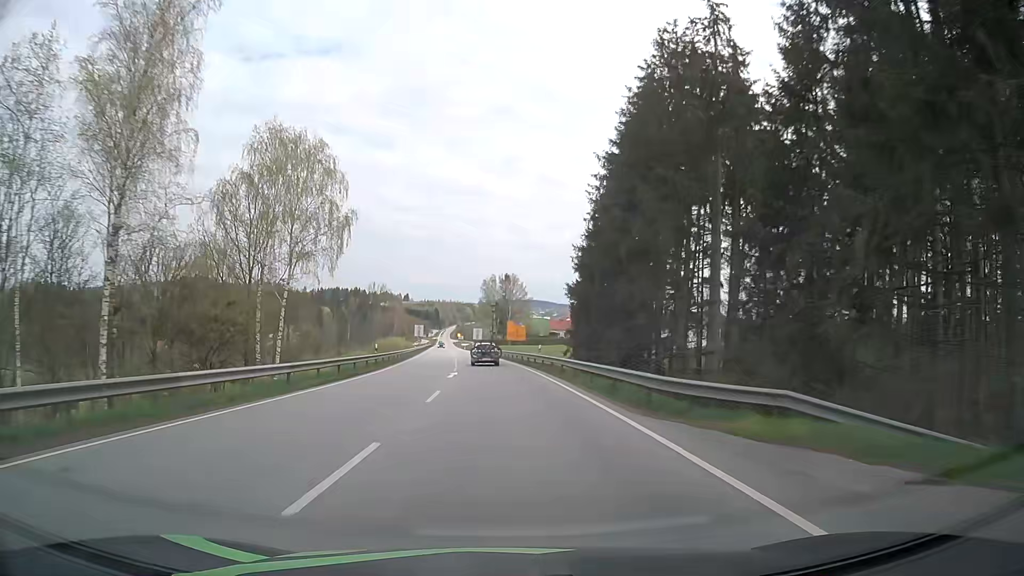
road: primary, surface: asphalt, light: Day
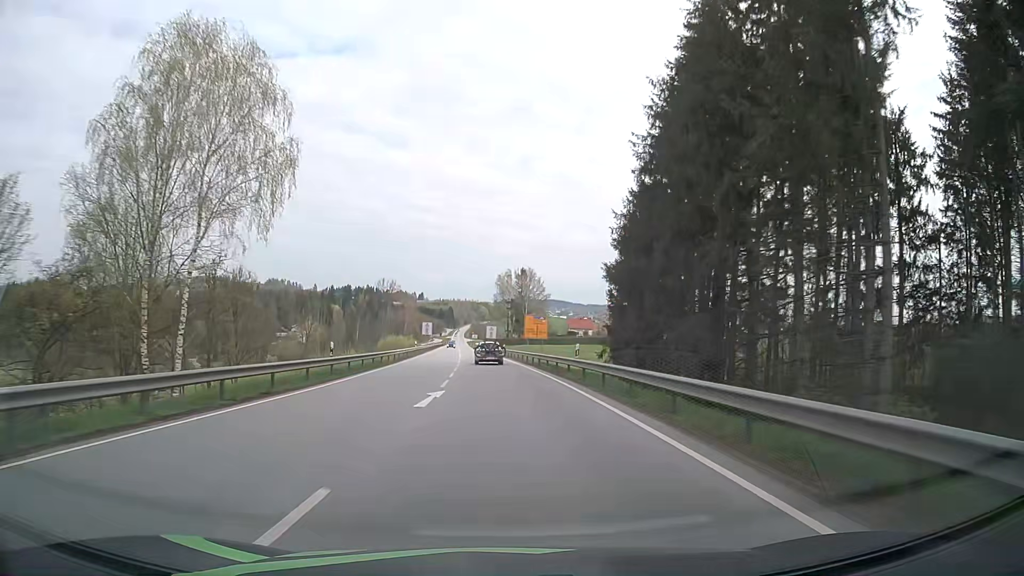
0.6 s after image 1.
(-0.1, +13.8) m; -1°
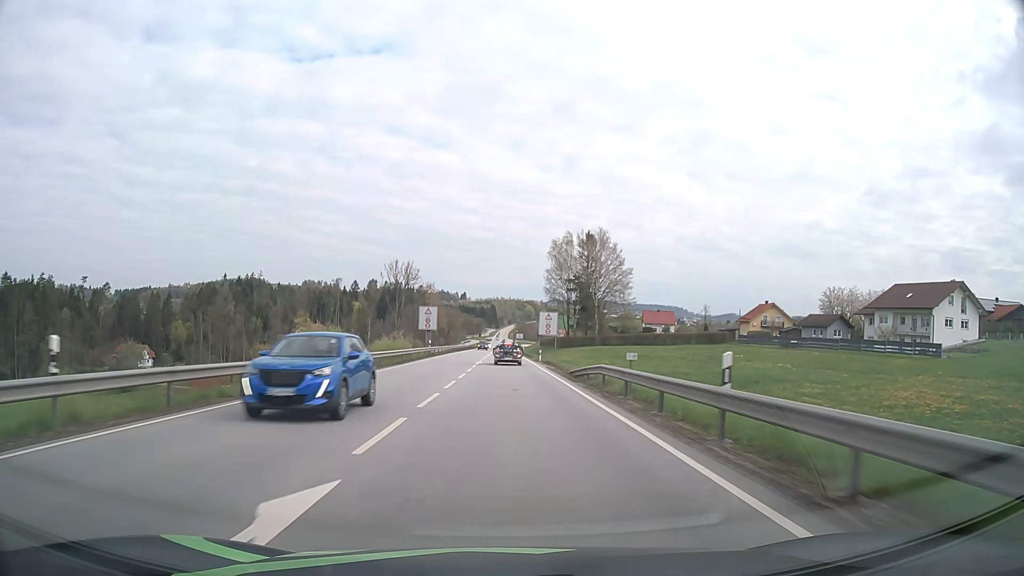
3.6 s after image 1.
(-2.9, +67.0) m; -4°
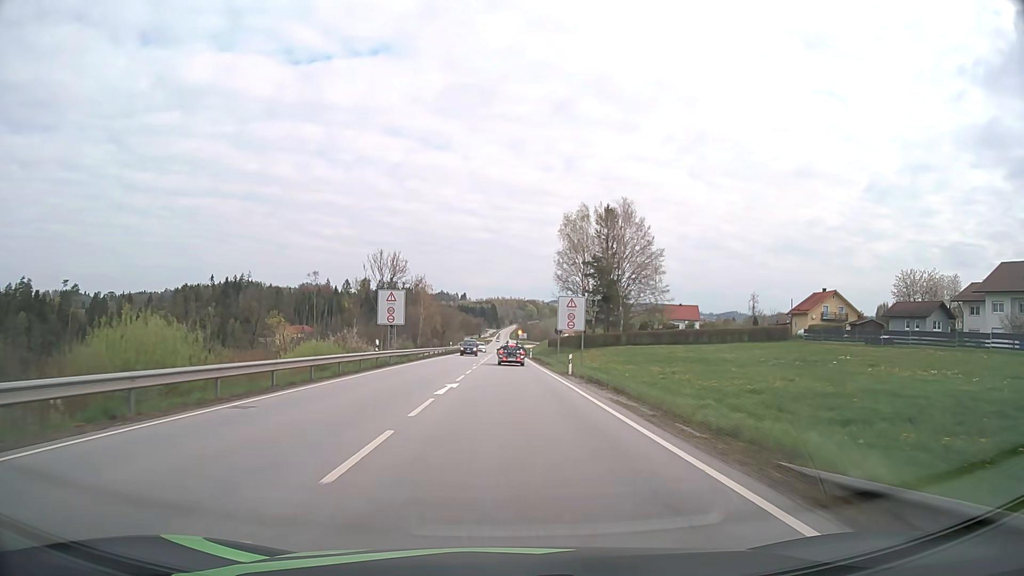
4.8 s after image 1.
(-0.1, +25.8) m; 0°
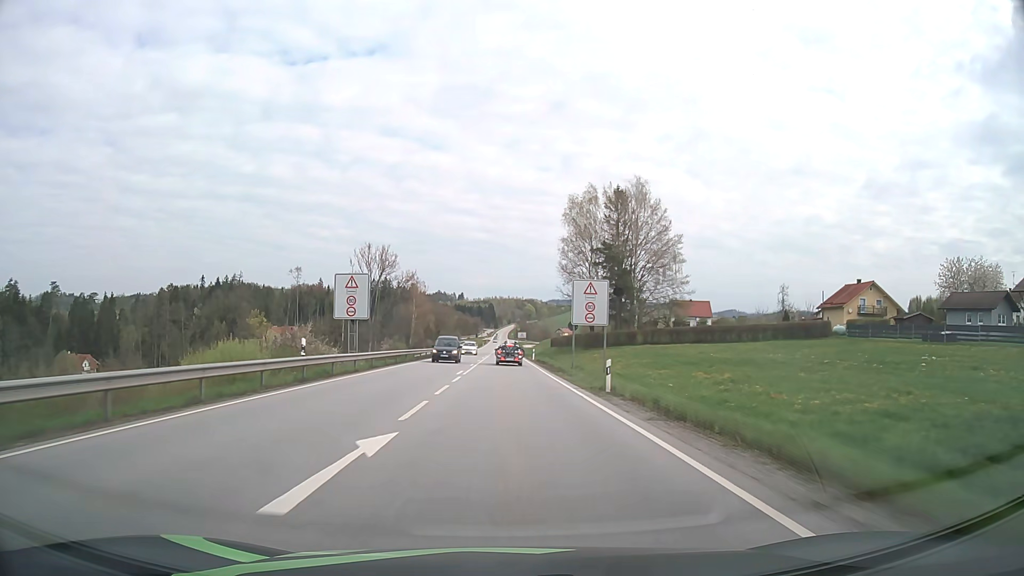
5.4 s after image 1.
(0.0, +12.8) m; 0°
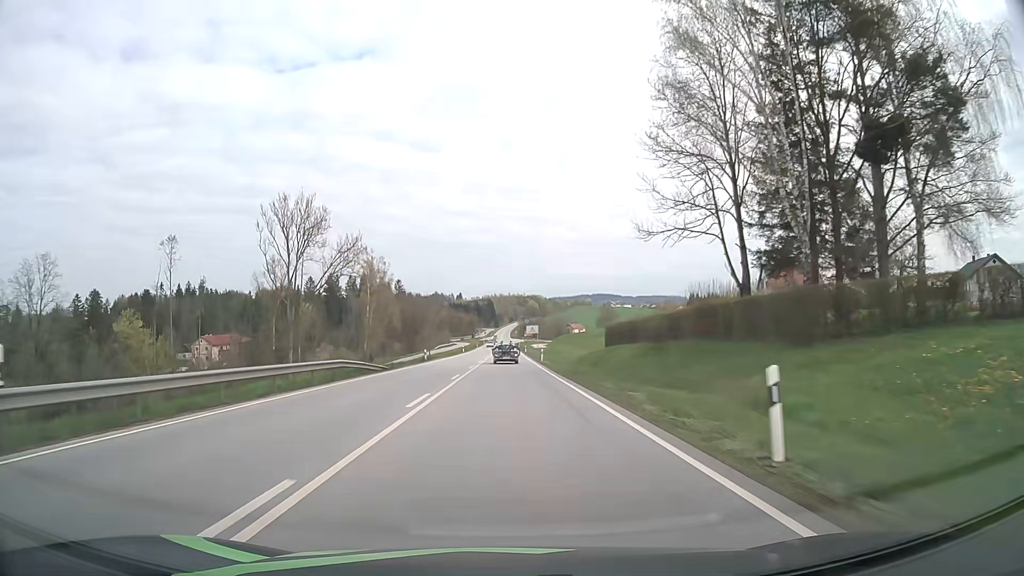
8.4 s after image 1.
(-0.1, +63.2) m; 0°
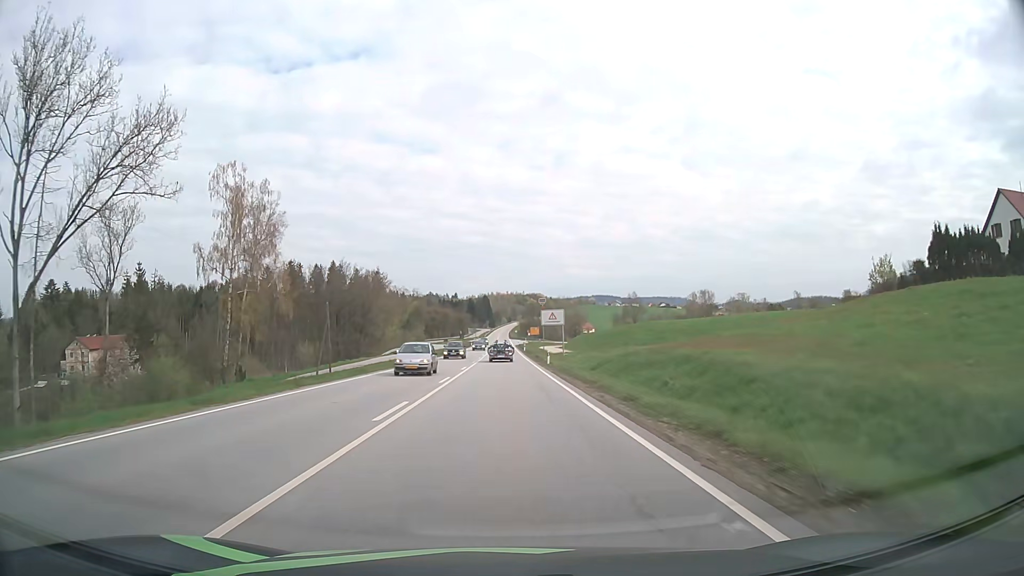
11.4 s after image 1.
(+0.2, +62.8) m; 0°
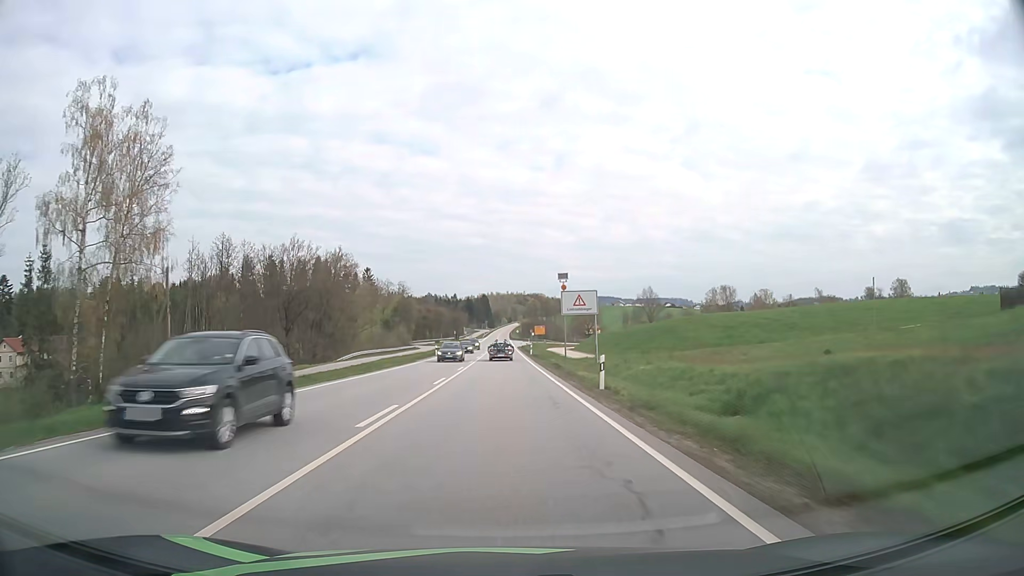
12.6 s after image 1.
(0.0, +25.0) m; 0°
(0, +10) (0, +20) (0, +30) (0, +40) (0, +50) (0, +60) (0, +70) (0, +80) (0, +90) (0, +100) m
